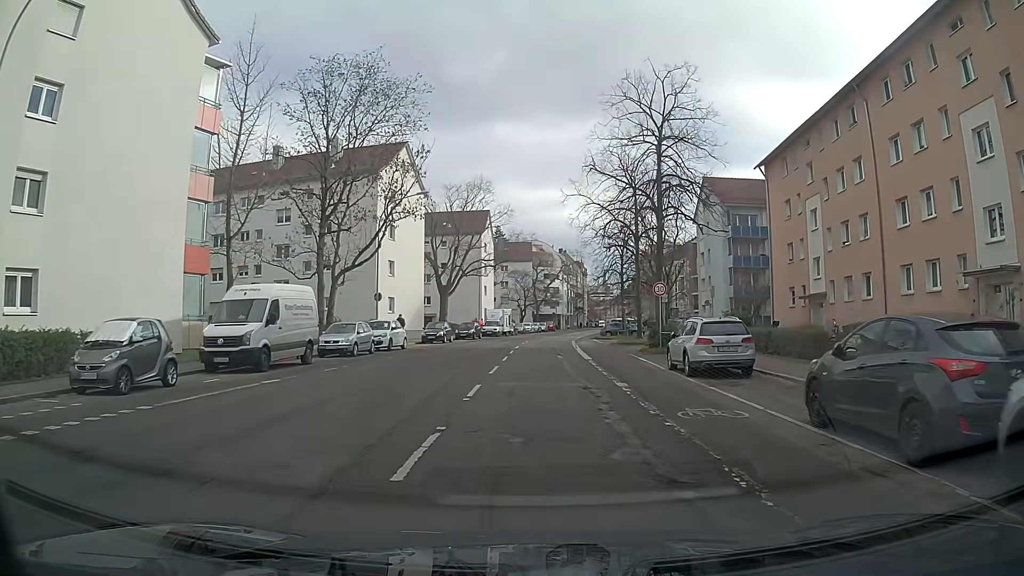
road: residential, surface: asphalt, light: Day
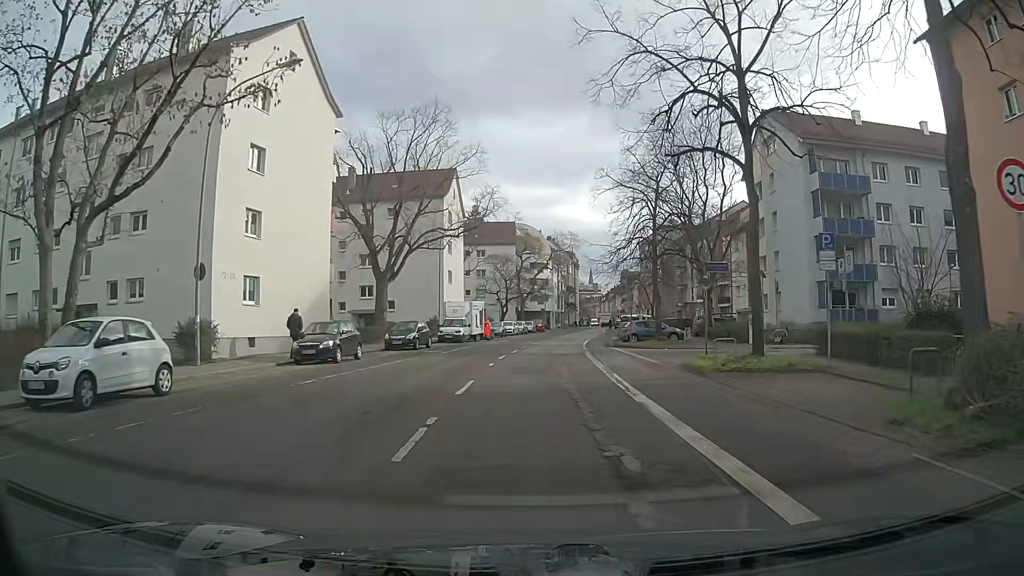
(+0.5, +23.4) m; +1°
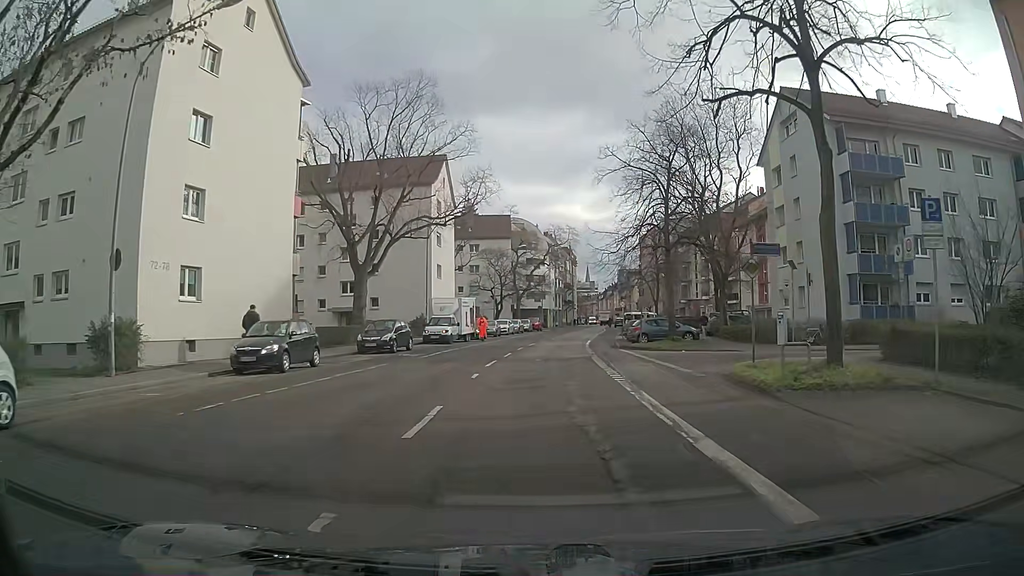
(+0.1, +4.9) m; +2°
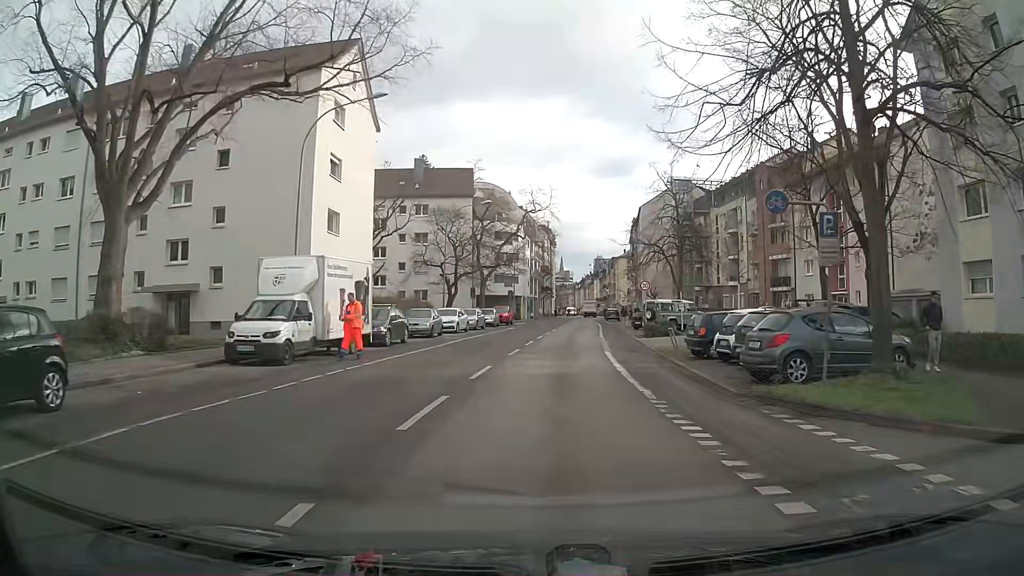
(+0.1, +24.0) m; +1°
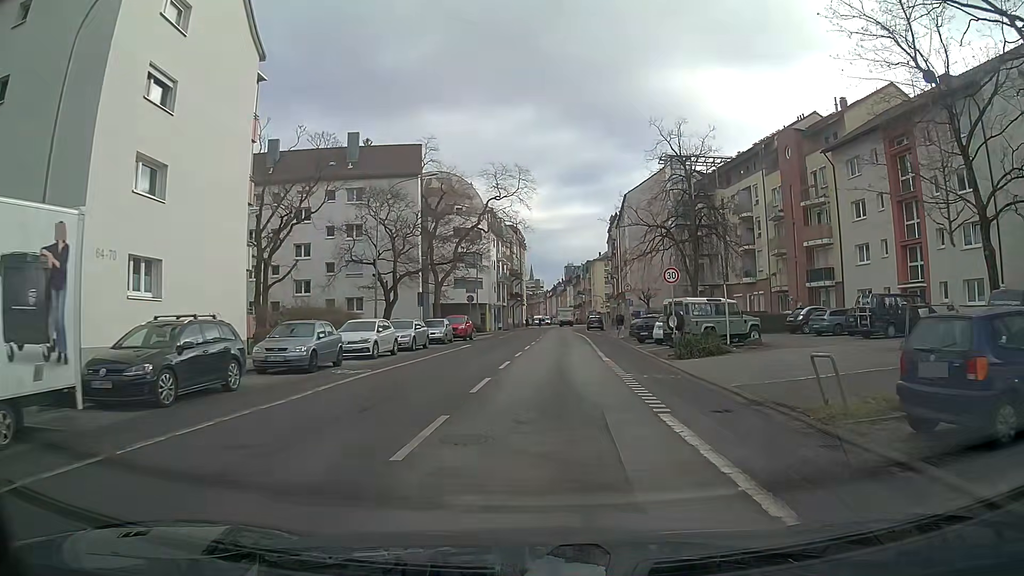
(+0.5, +14.2) m; +4°
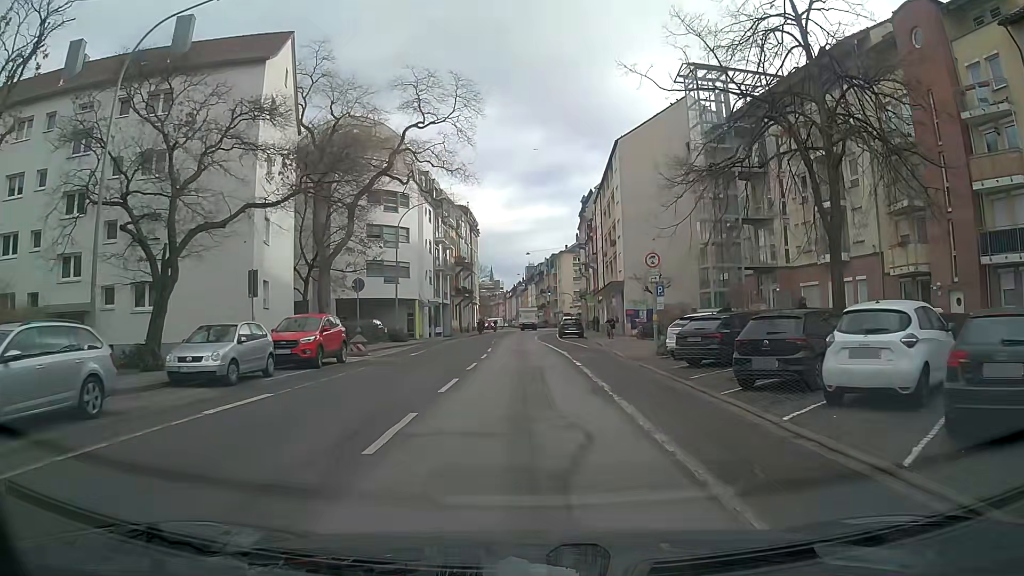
(+0.7, +23.6) m; +4°
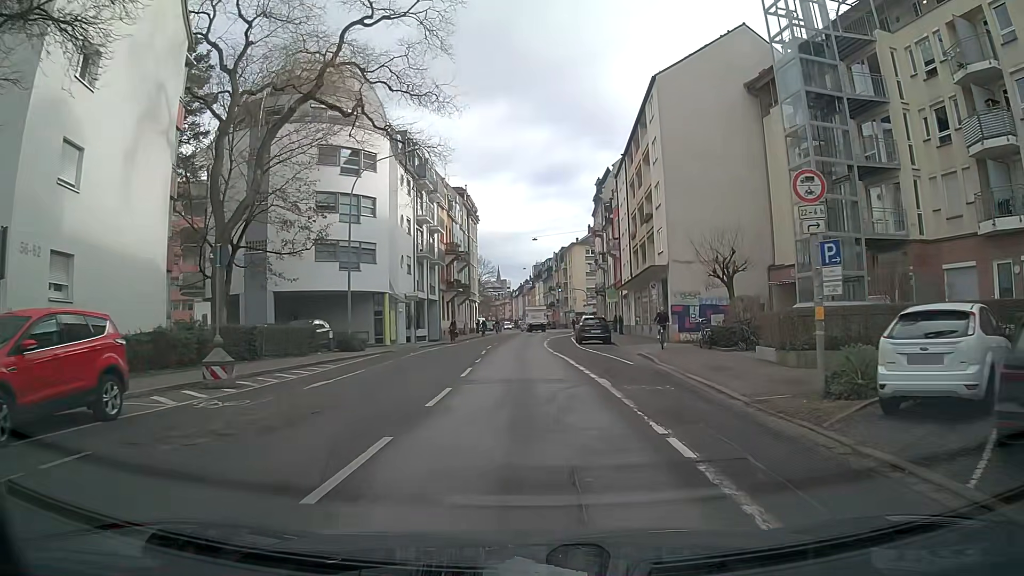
(-0.1, +14.0) m; -2°
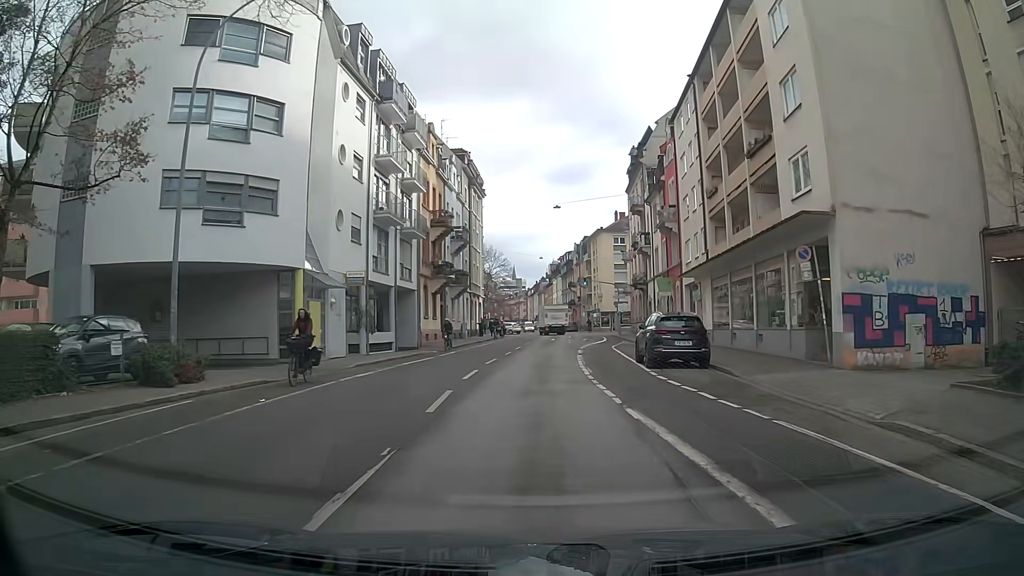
(-0.1, +18.6) m; -1°
